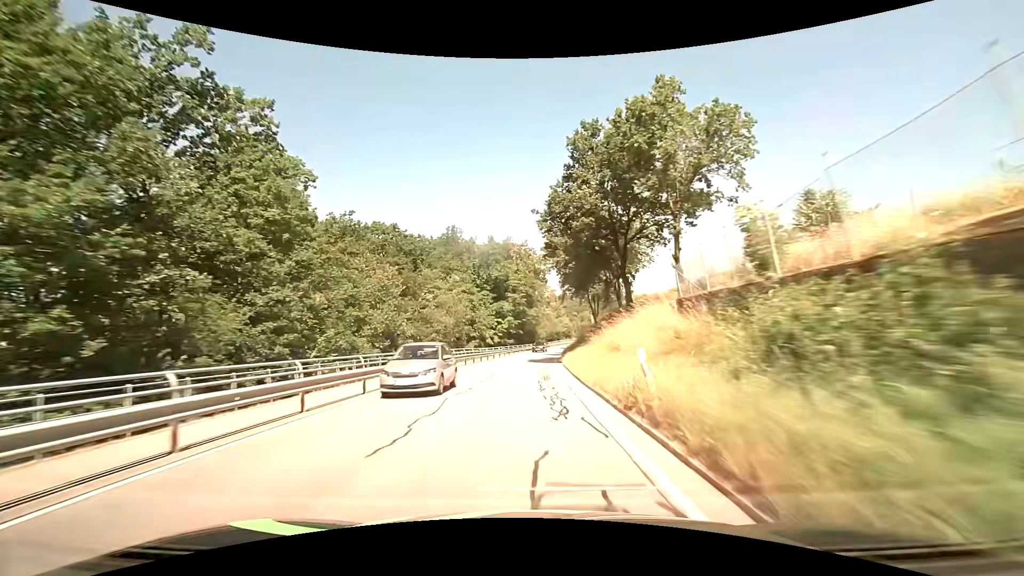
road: secondary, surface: asphalt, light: Day
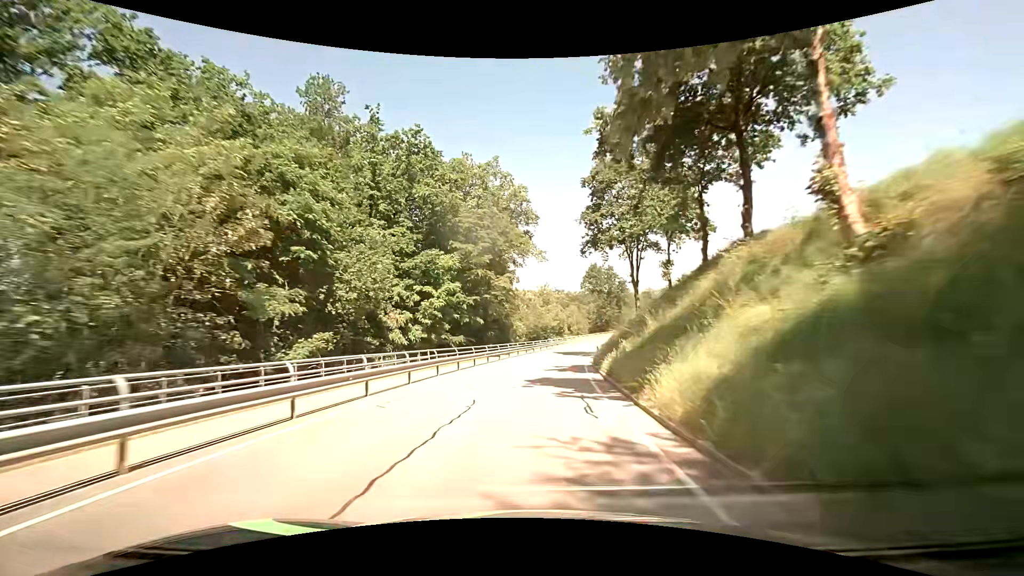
(+0.9, +45.2) m; +3°
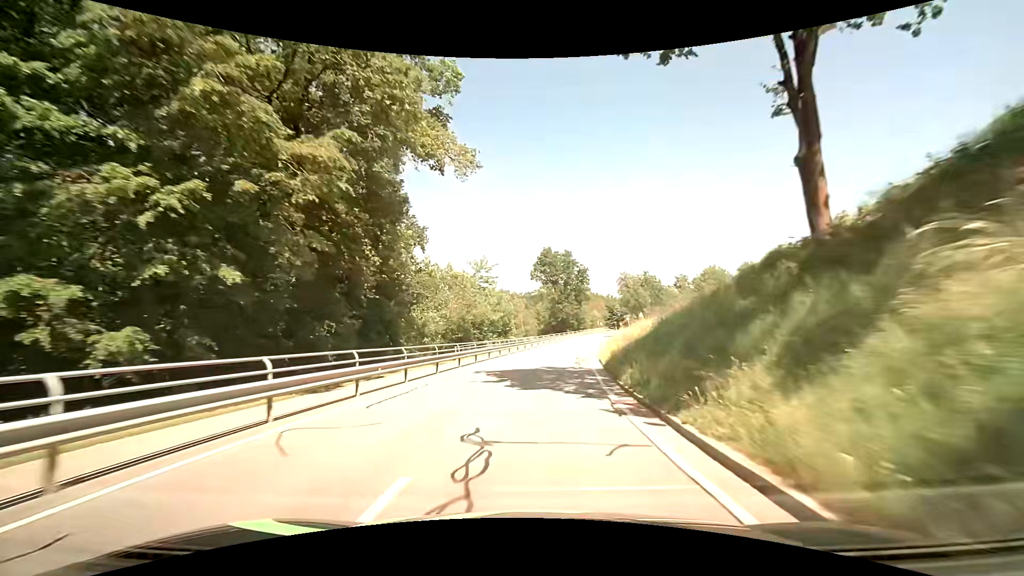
(+1.7, +32.4) m; +6°
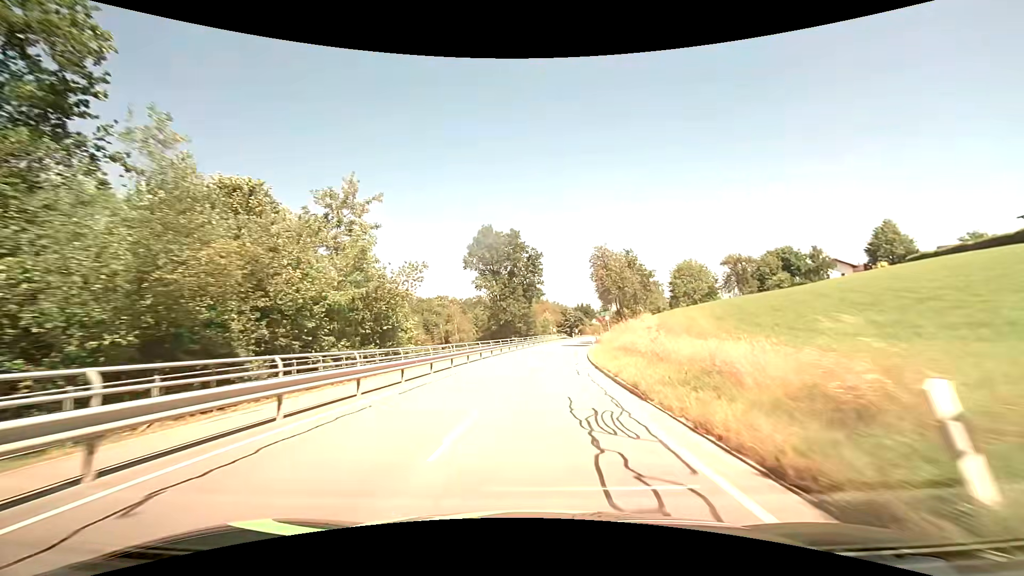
(+1.8, +31.1) m; +7°
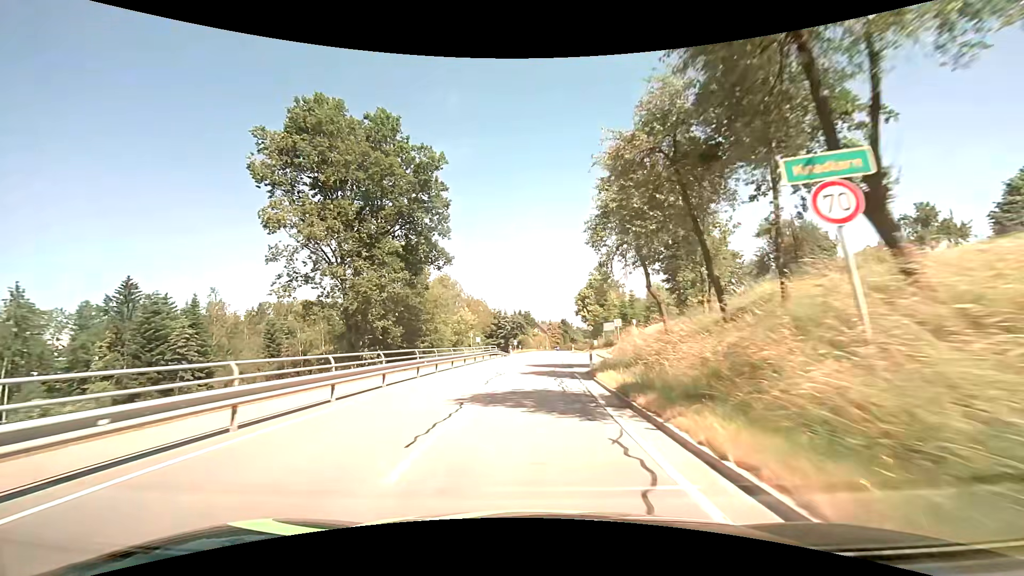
(+3.2, +48.3) m; +7°
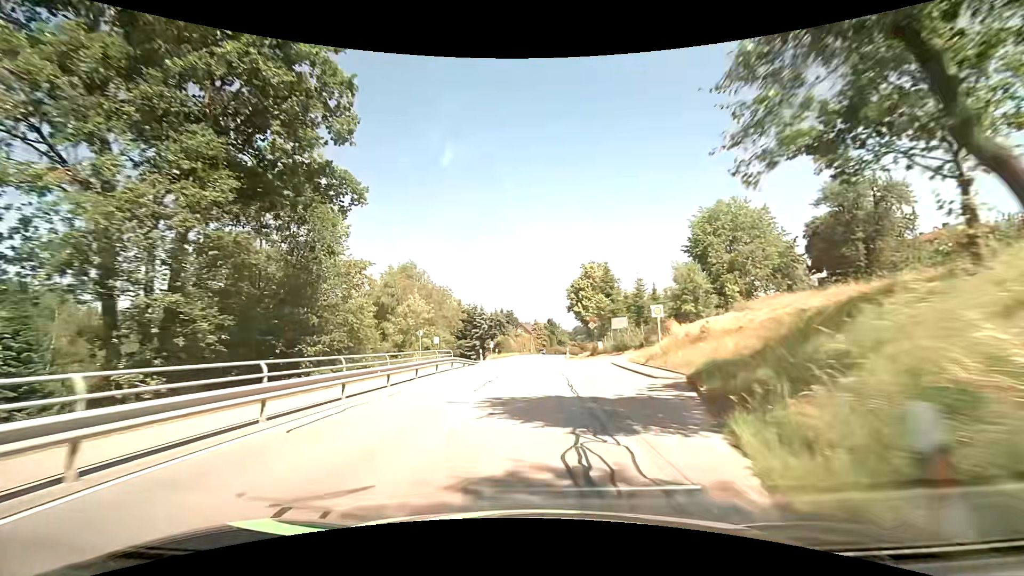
(+0.3, +18.8) m; +2°
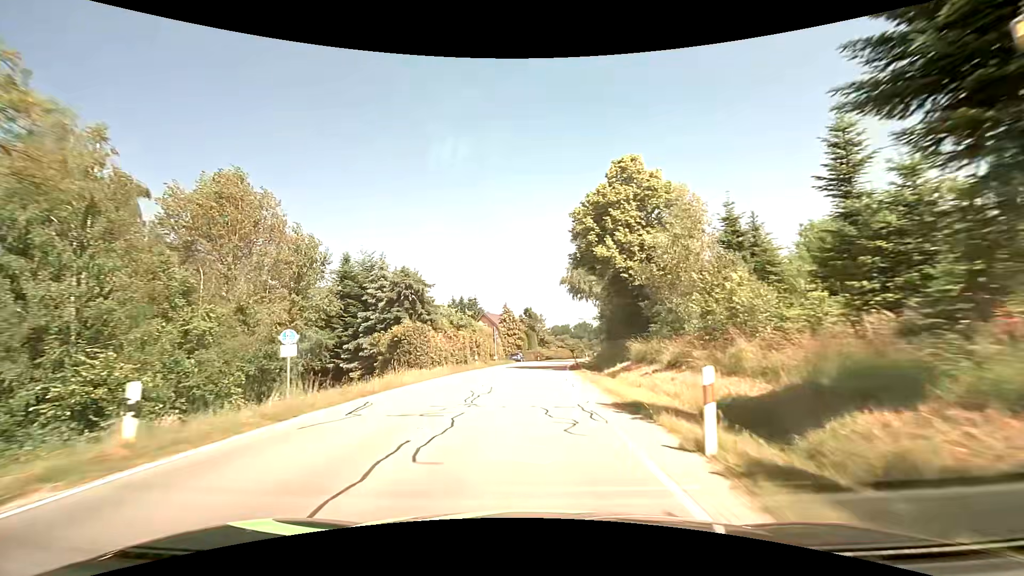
(+1.5, +47.9) m; +3°
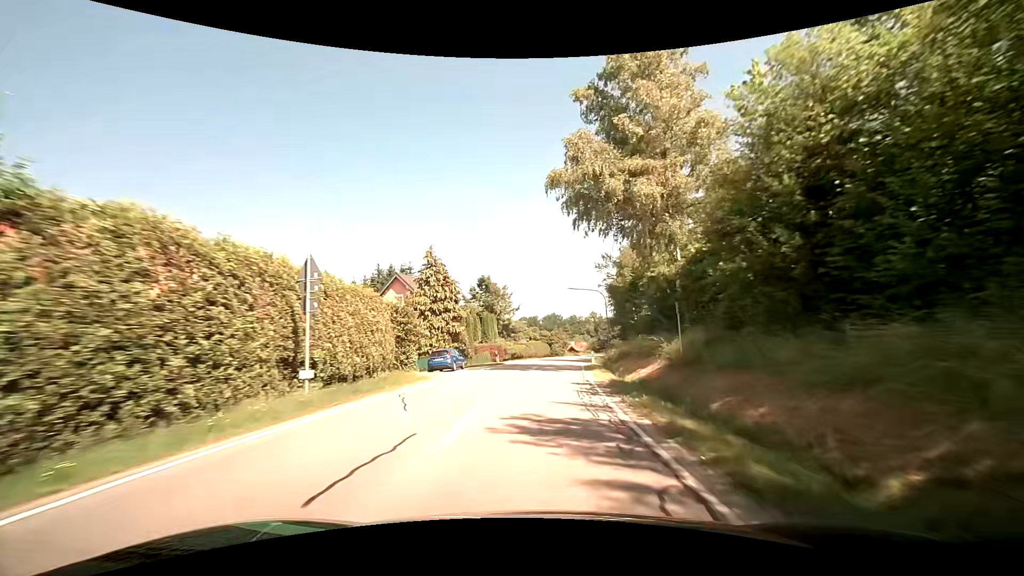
(+1.0, +39.9) m; +3°
(0, +10) (+1, +20) (+1, +30) (+3, +40) (+4, +50) (+6, +60) (+8, +69) (+10, +79) (+13, +89) (+16, +98) m
